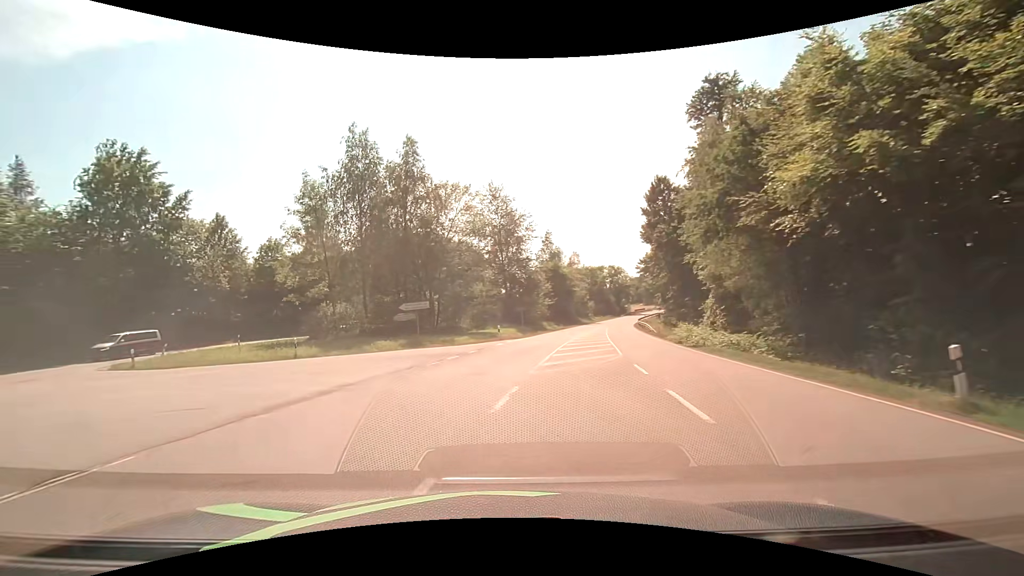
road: secondary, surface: asphalt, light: Day
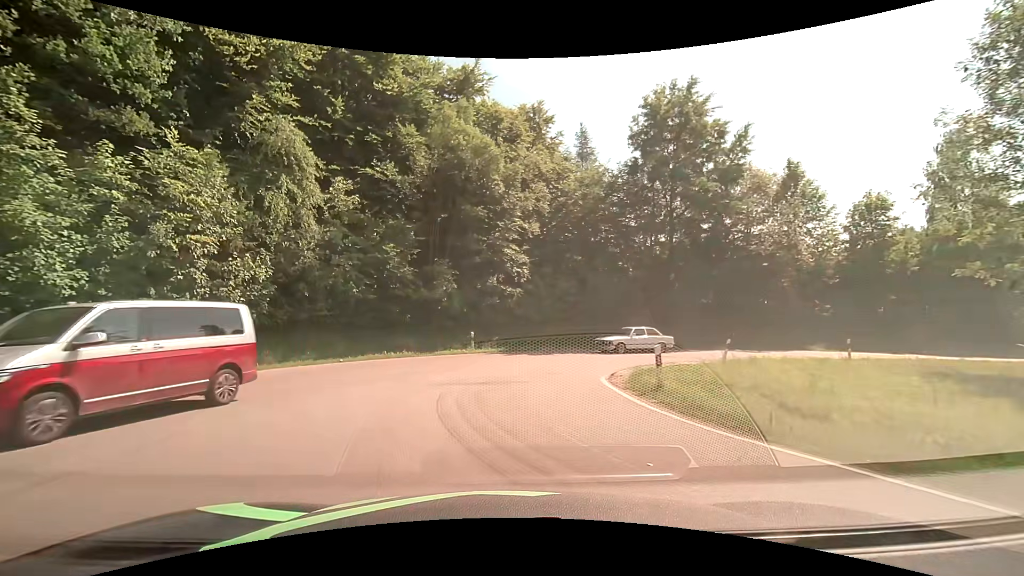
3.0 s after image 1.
(-10.7, +18.5) m; -58°
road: tertiary
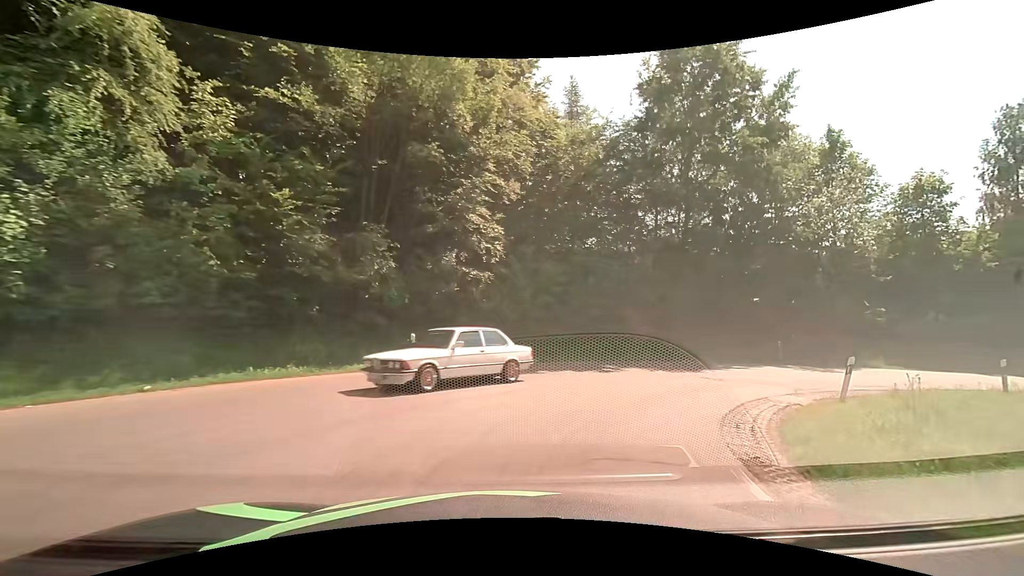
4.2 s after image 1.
(-0.1, +9.5) m; +3°
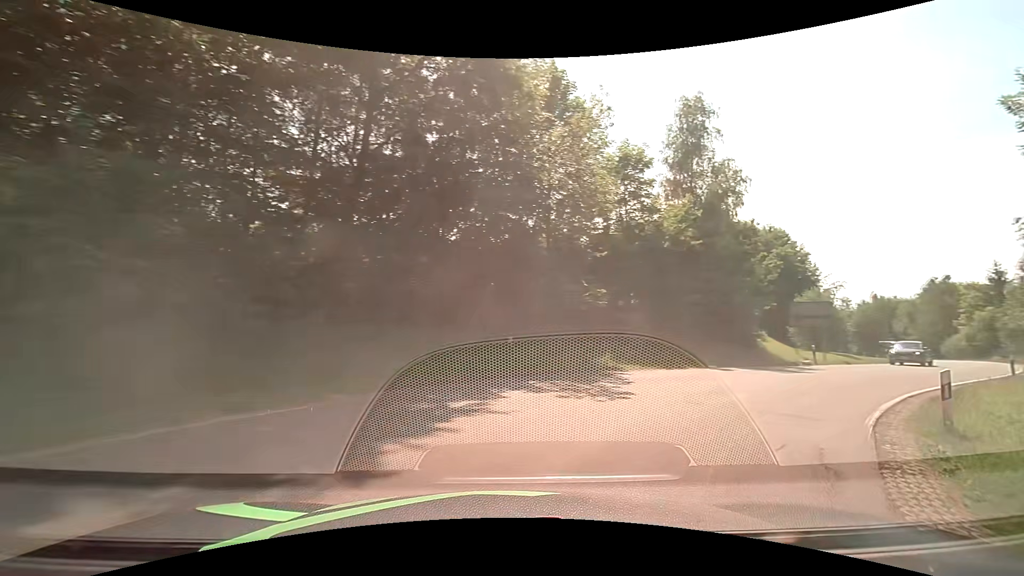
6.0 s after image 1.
(+3.6, +12.8) m; +36°
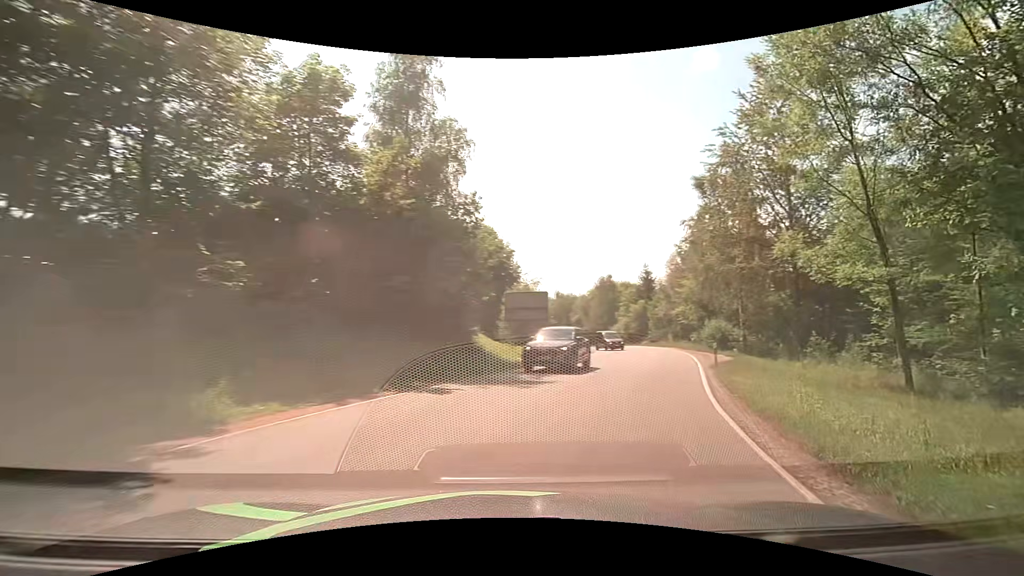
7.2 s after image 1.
(+2.5, +8.7) m; +31°
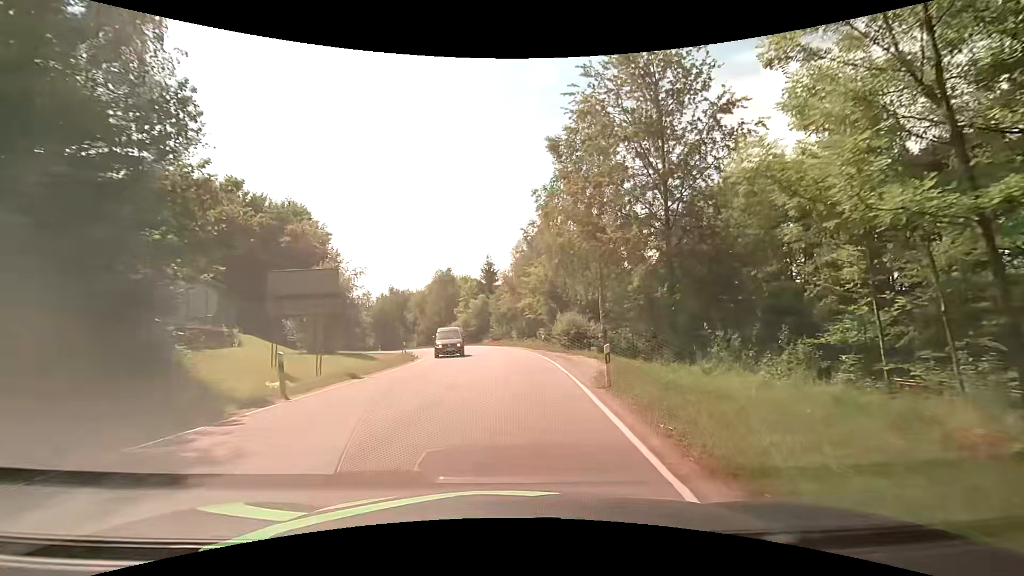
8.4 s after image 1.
(+2.5, +10.6) m; +19°
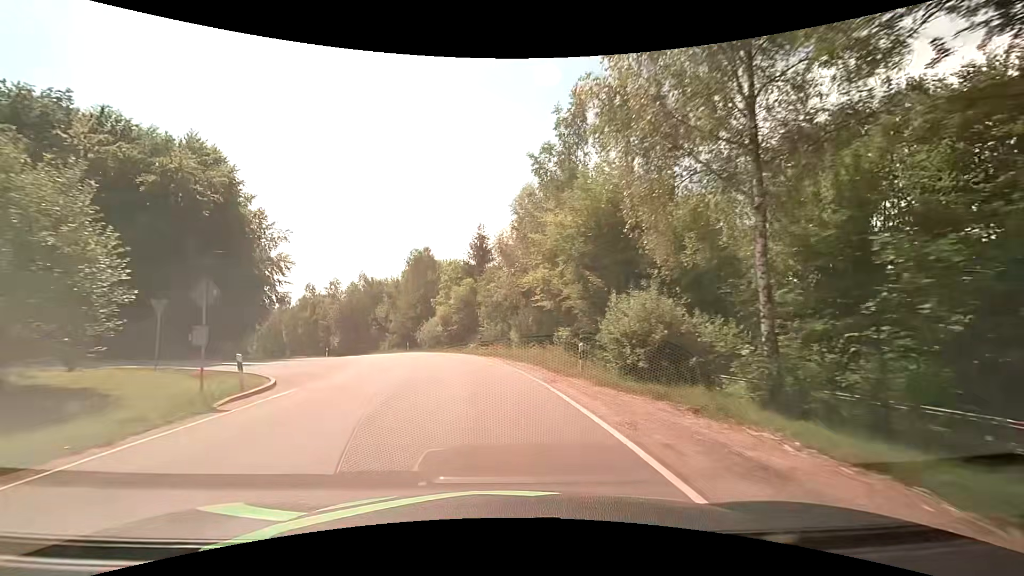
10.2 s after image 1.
(+0.5, +21.4) m; +1°
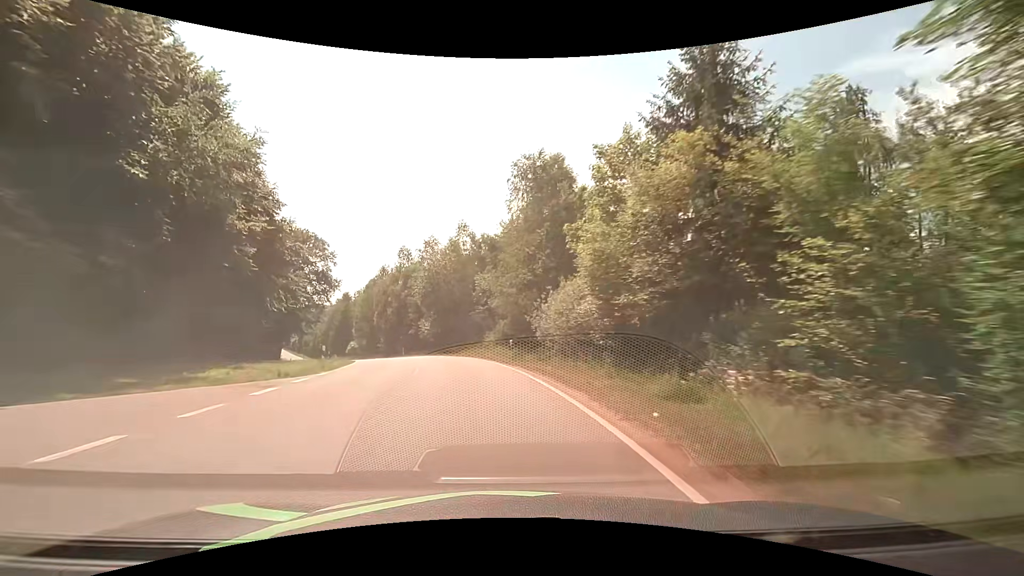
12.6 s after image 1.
(-4.3, +33.9) m; -16°
(0, +10) (-2, +20) (-4, +30) (-6, +39) (-10, +49) (-14, +58) (-19, +67) (-23, +76) (-28, +84) (-33, +93) m
